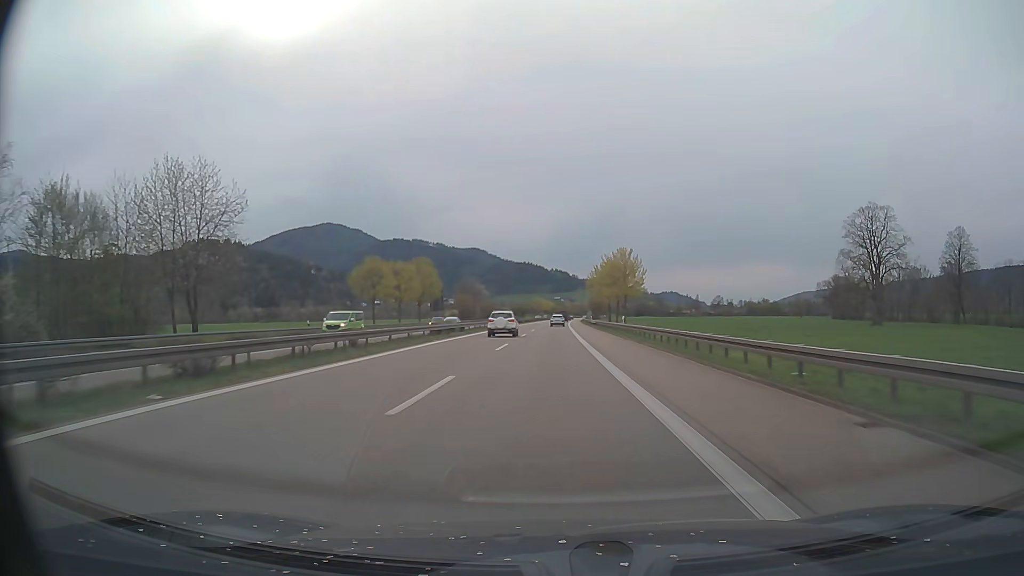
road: trunk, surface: asphalt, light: Day
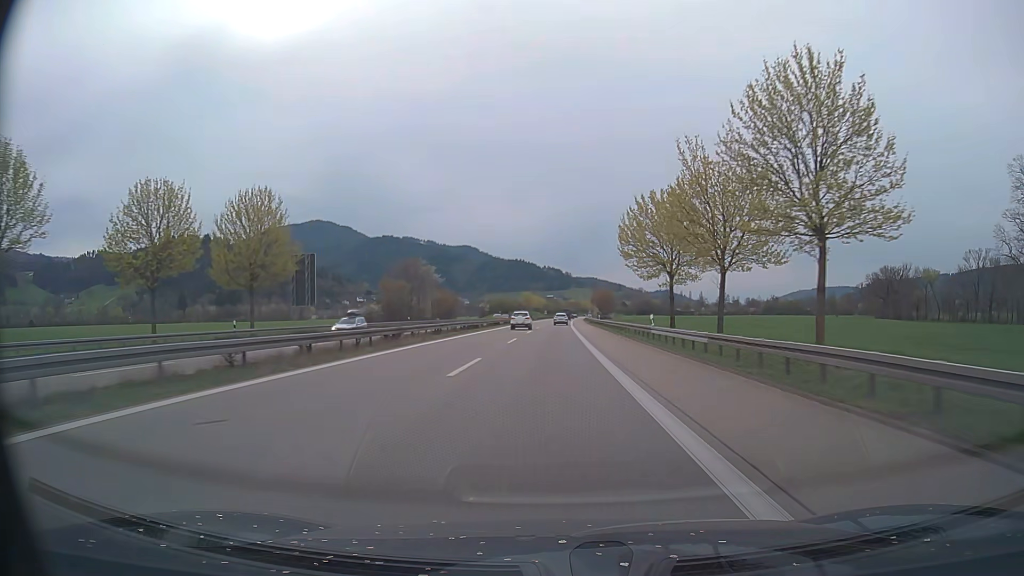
(+0.3, +63.5) m; +1°
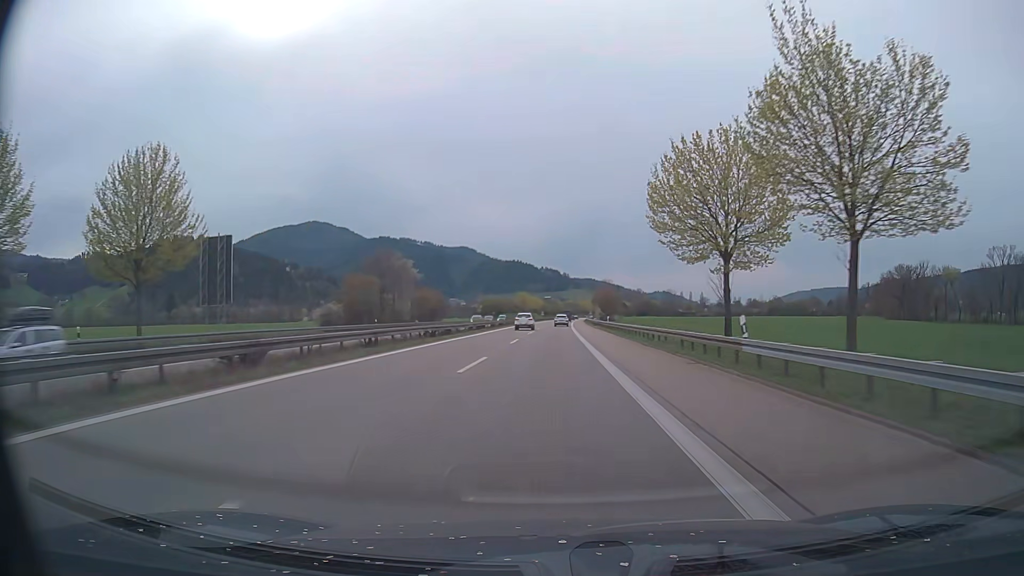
(0.0, +16.0) m; 0°
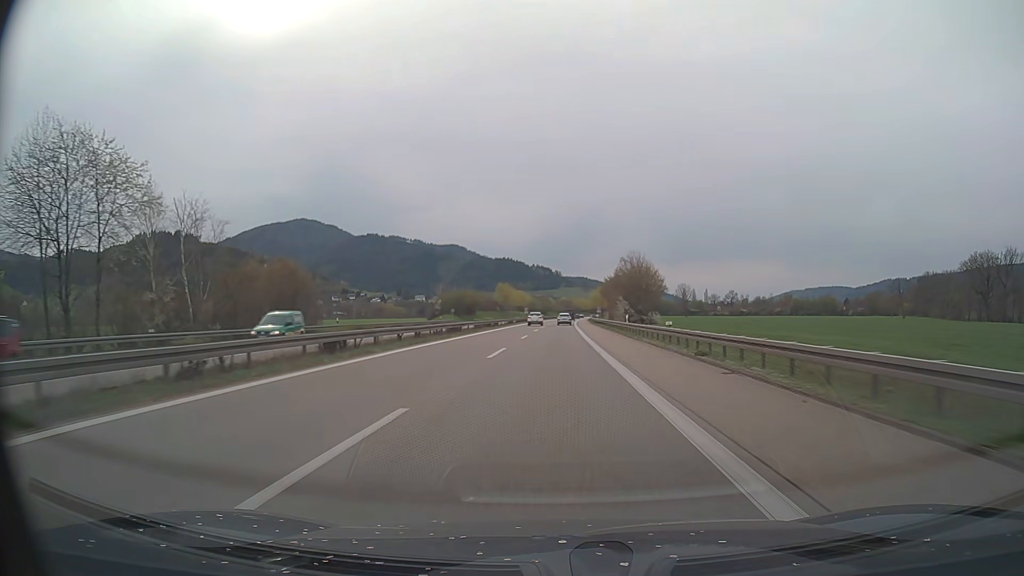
(+0.3, +64.2) m; +1°
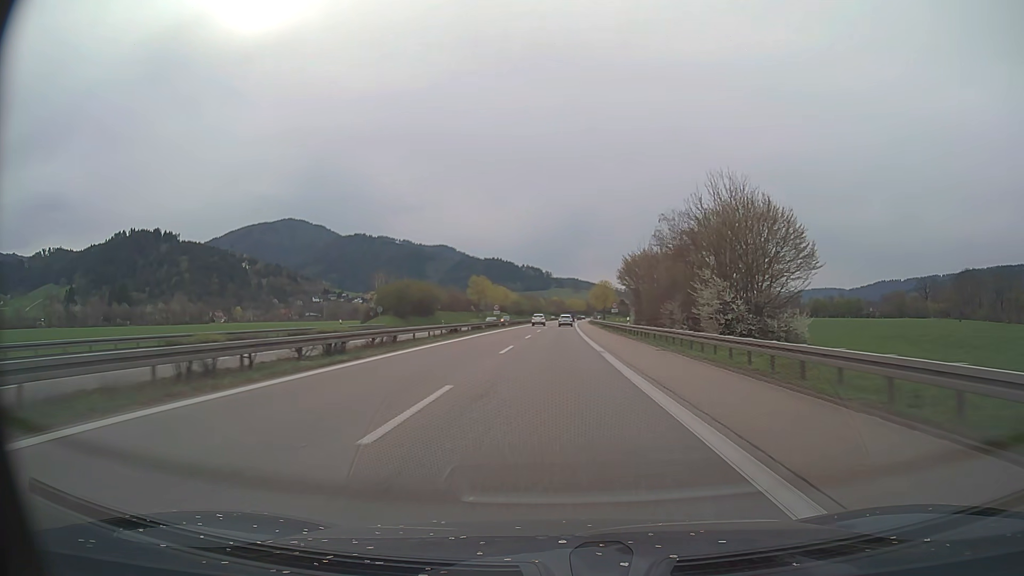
(+0.3, +48.5) m; +1°
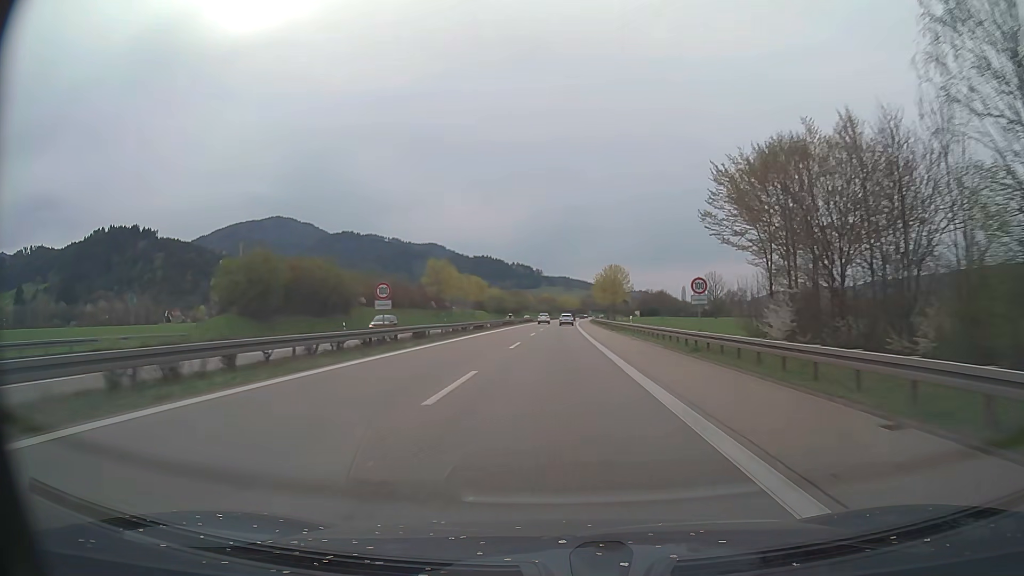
(+0.4, +48.8) m; +1°
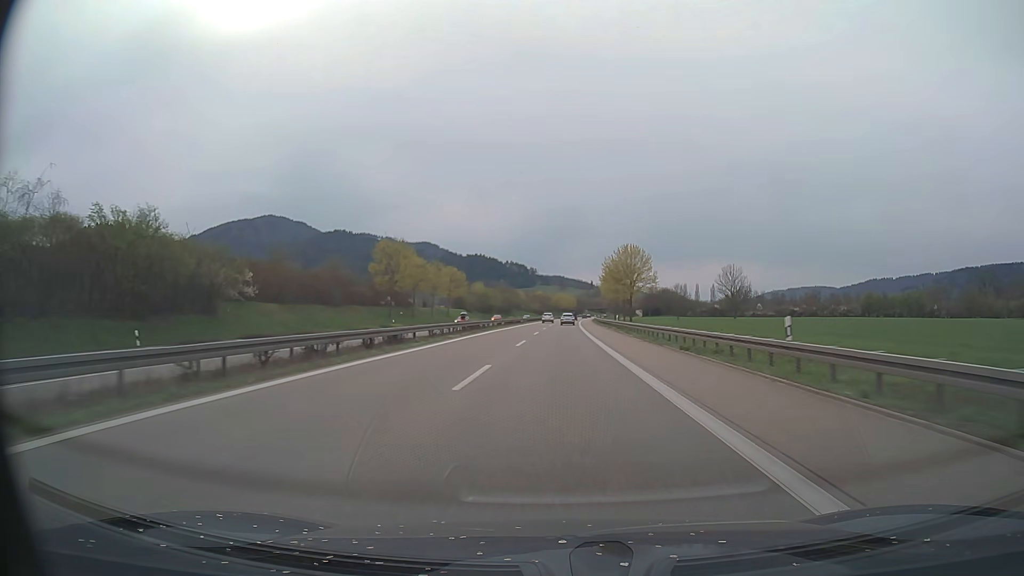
(+0.1, +32.7) m; +1°
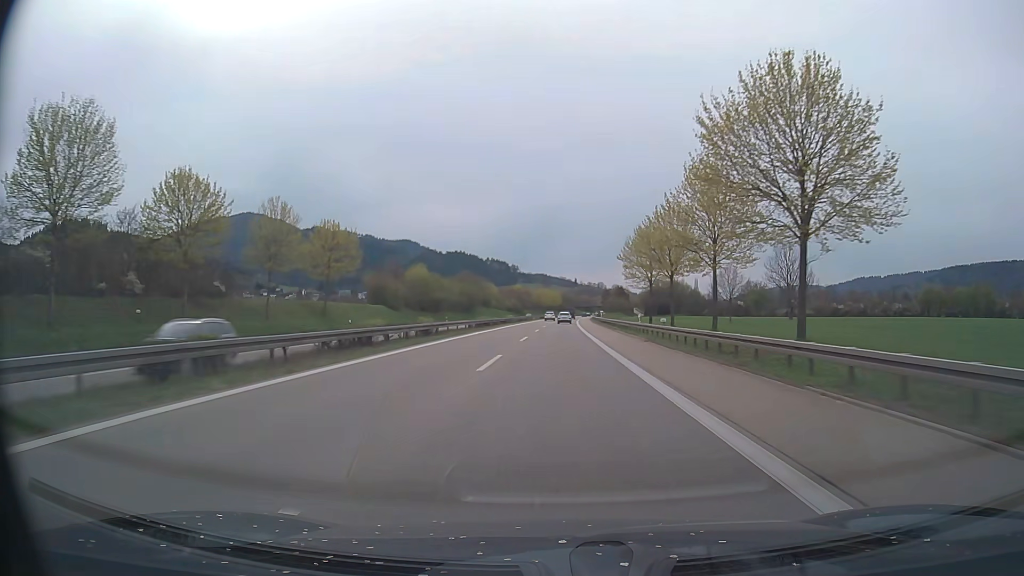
(+0.8, +65.1) m; +1°
(0, +10) (0, +20) (0, +30) (0, +40) (0, +50) (0, +60) (+1, +70) (+1, +80) (+1, +90) (+2, +100) m
